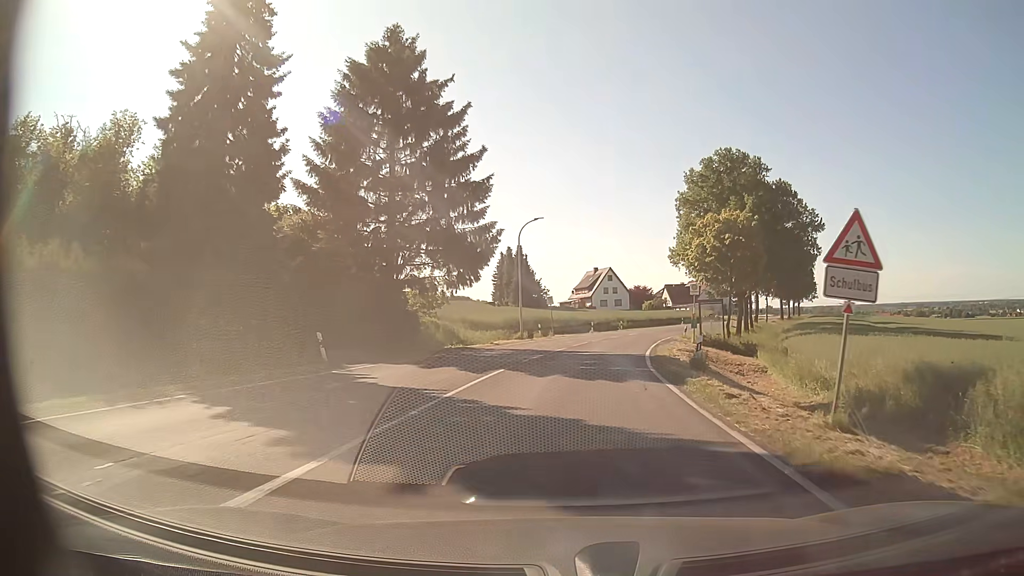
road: tertiary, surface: asphalt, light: Day
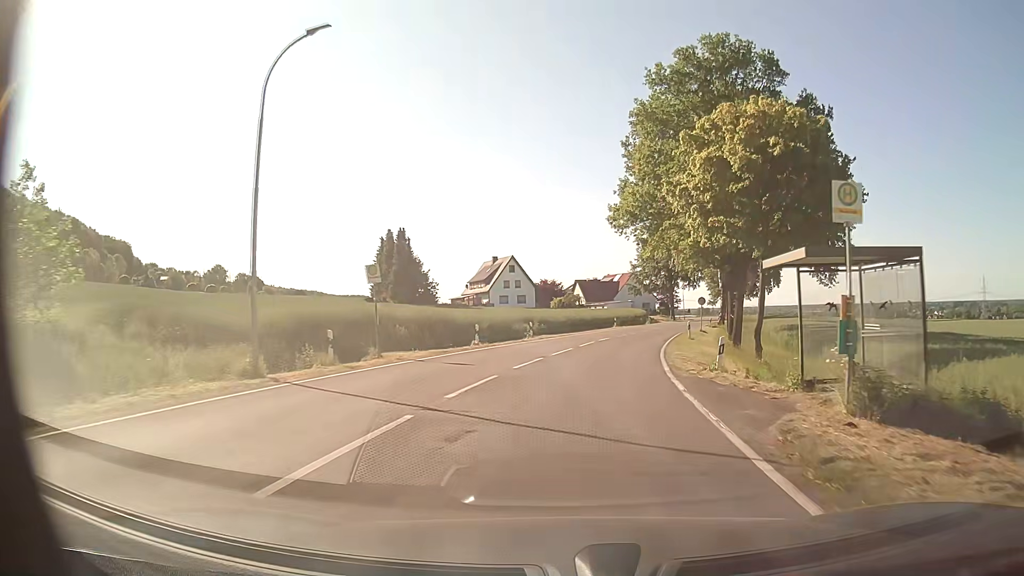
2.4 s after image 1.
(+2.1, +29.1) m; +9°
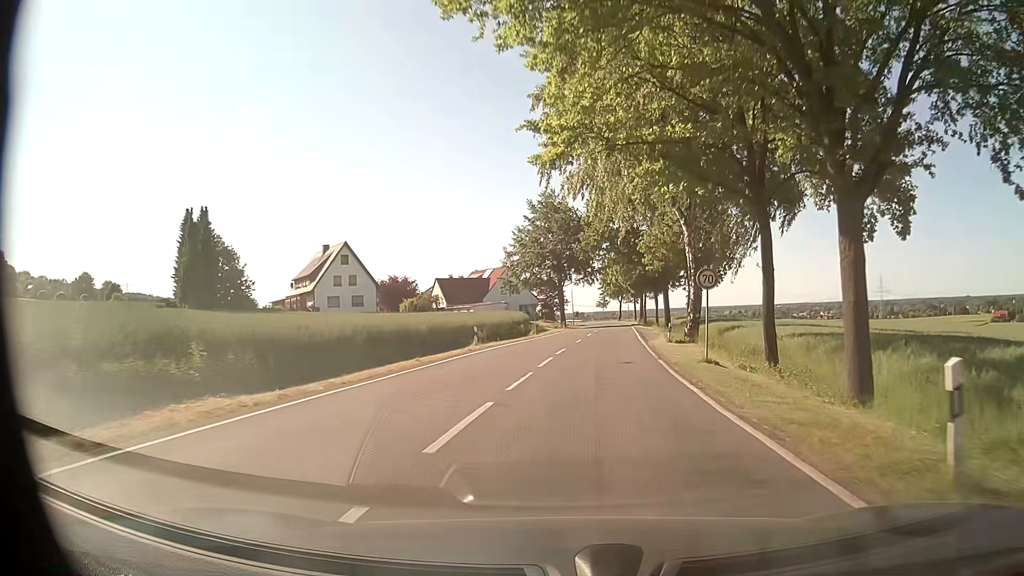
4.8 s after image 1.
(+3.1, +33.9) m; +11°
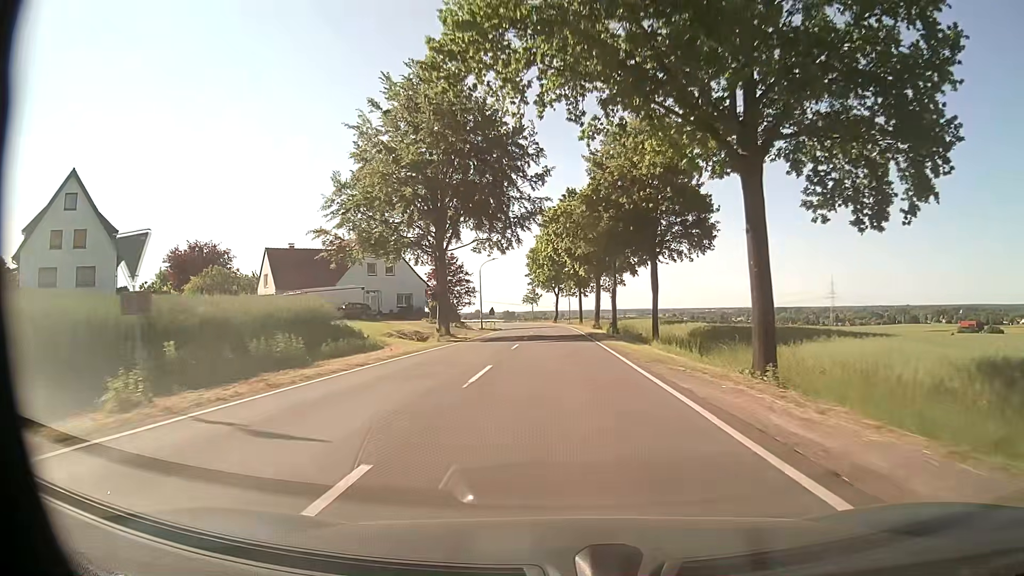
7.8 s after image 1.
(+3.3, +47.5) m; +6°
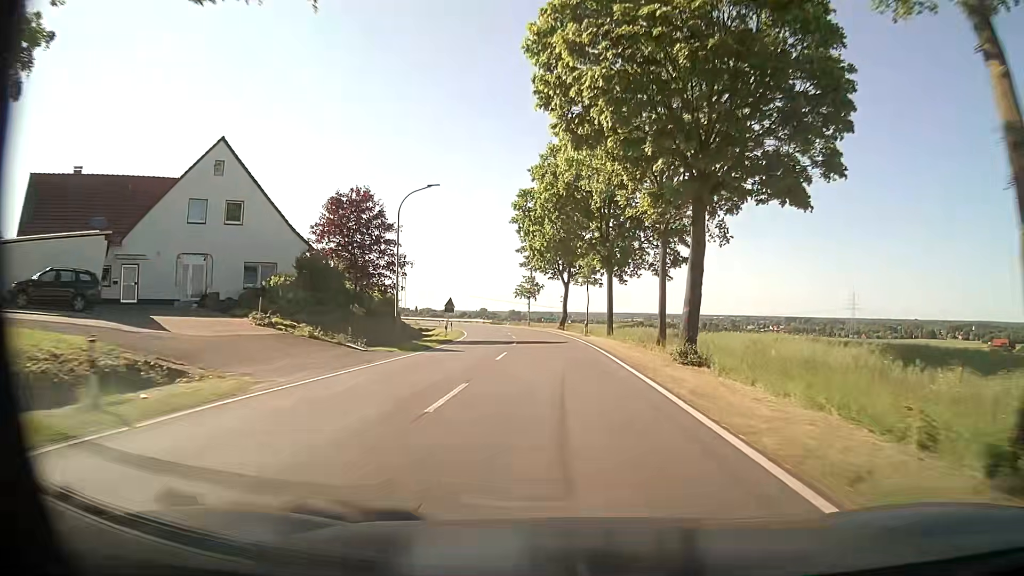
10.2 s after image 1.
(-0.2, +41.1) m; -1°
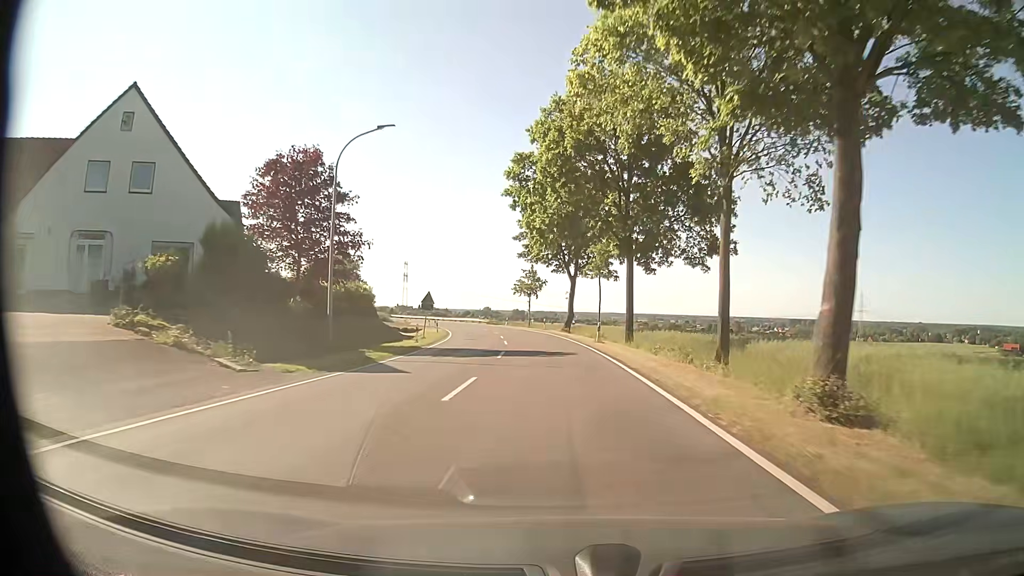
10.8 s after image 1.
(0.0, +10.4) m; 0°
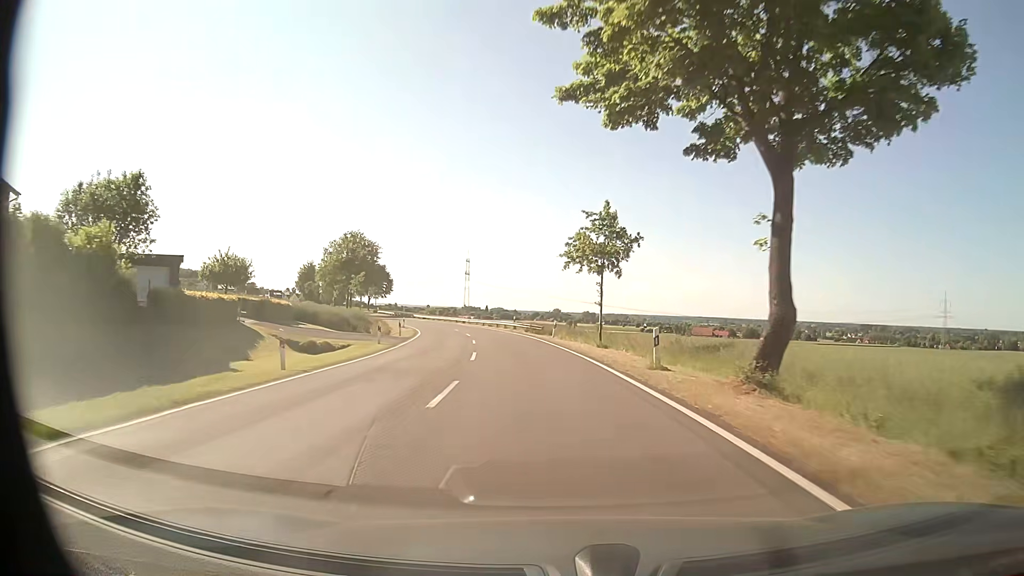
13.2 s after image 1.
(-1.6, +42.5) m; -5°
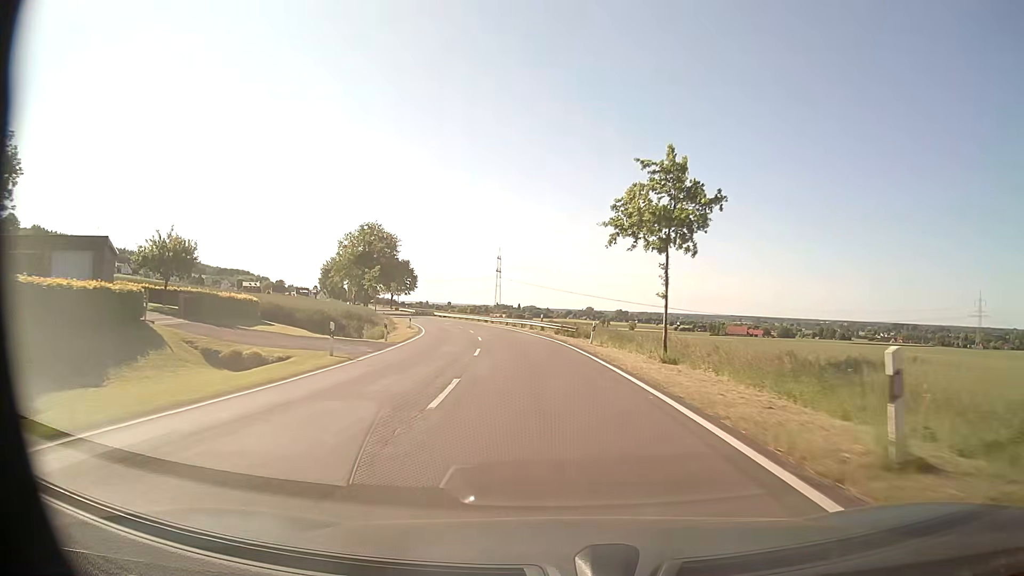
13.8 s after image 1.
(-0.3, +10.8) m; -3°
(0, +10) (-1, +20) (-2, +30) (-3, +40) (-5, +50) (-7, +59) (-10, +69) (-12, +79) (-15, +88) (-19, +98) m
